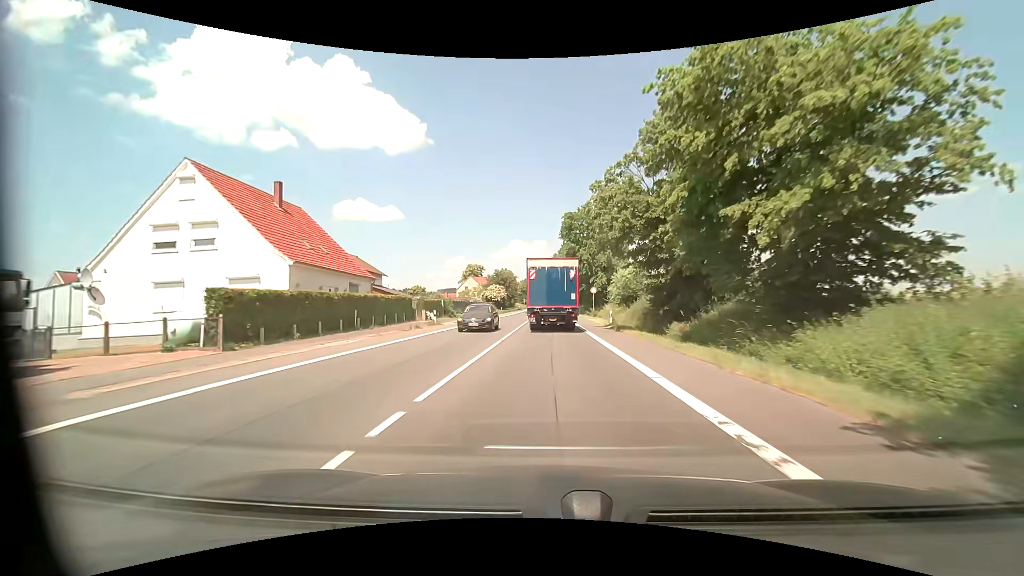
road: primary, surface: asphalt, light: Day
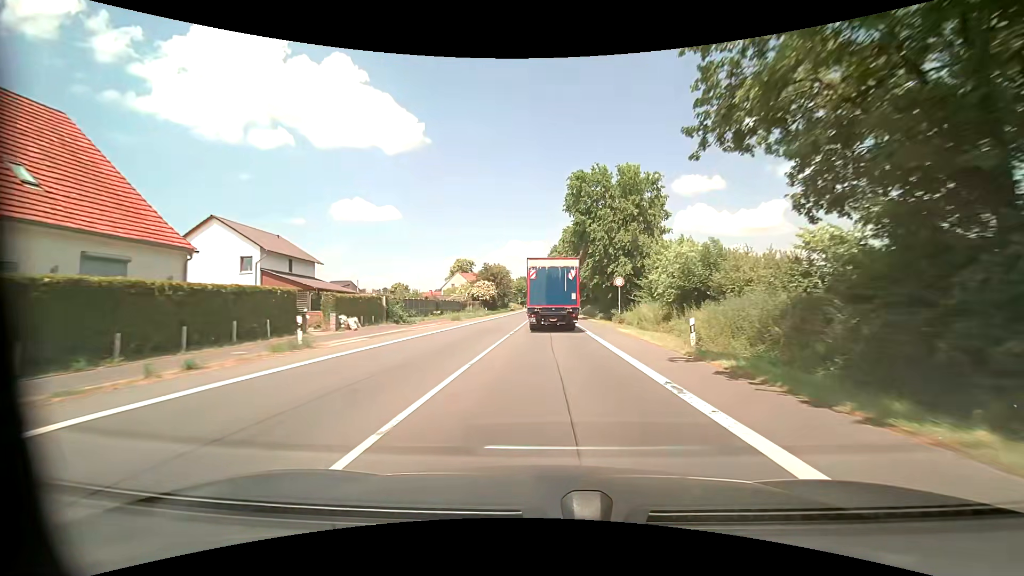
(0.0, +19.7) m; 0°
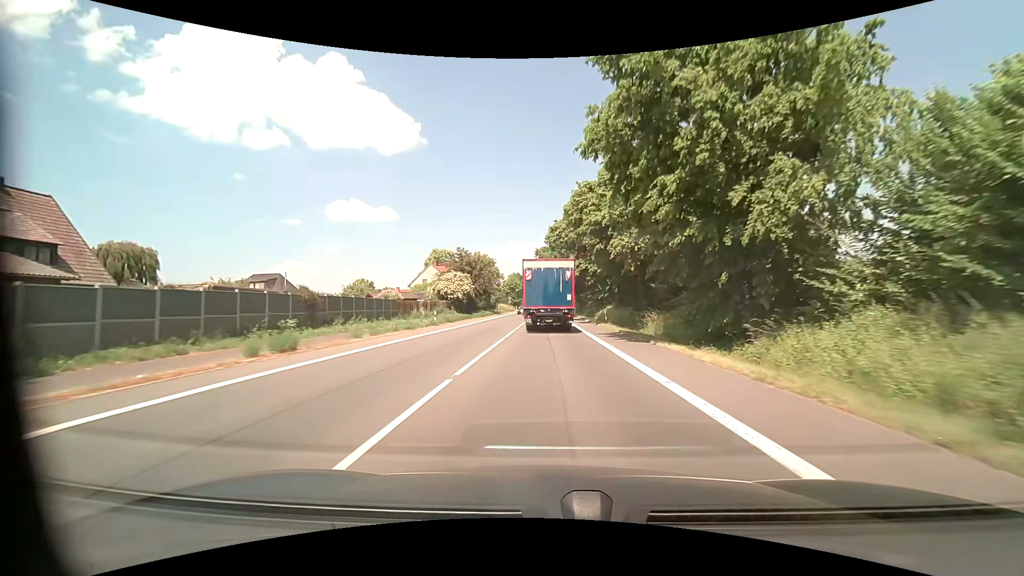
(+0.1, +29.4) m; 0°
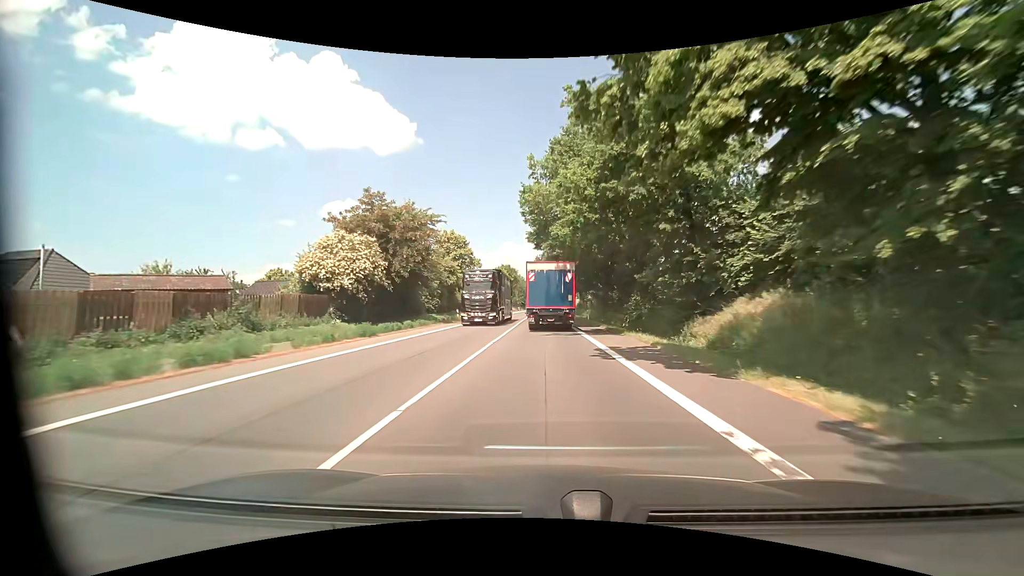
(+0.2, +38.7) m; 0°
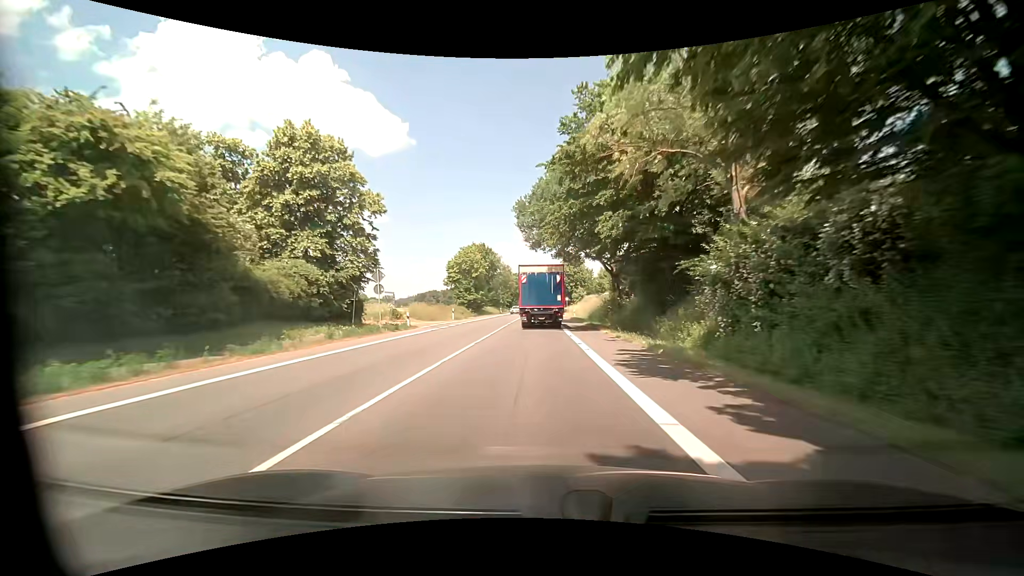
(+0.3, +48.8) m; 0°
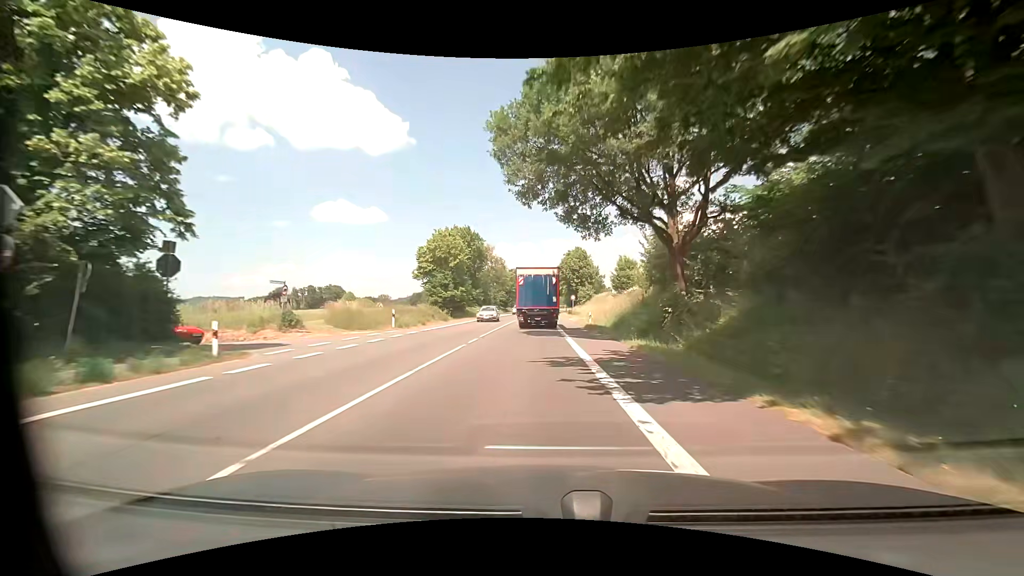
(+0.2, +19.5) m; +1°
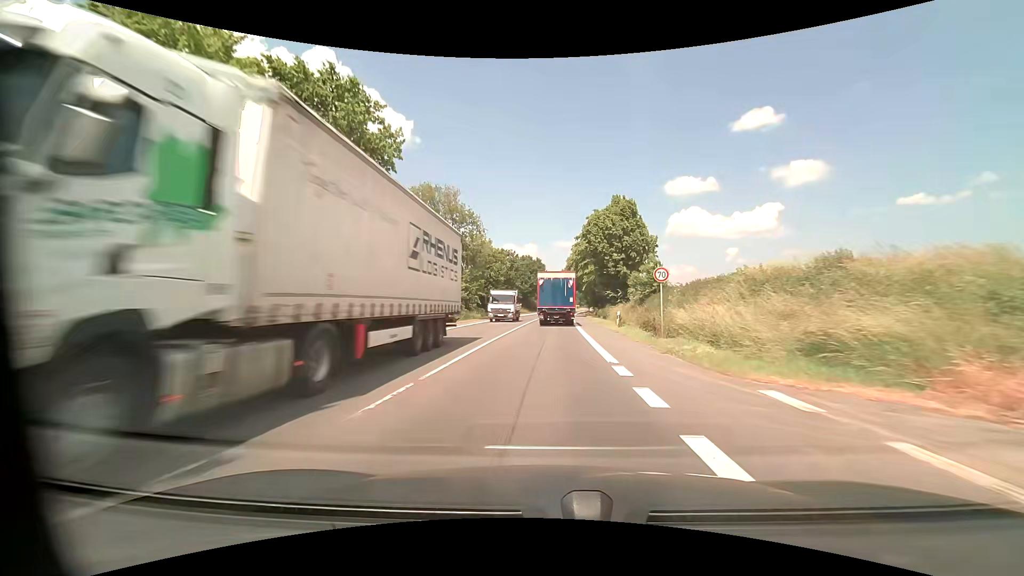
(-0.6, +48.6) m; -1°
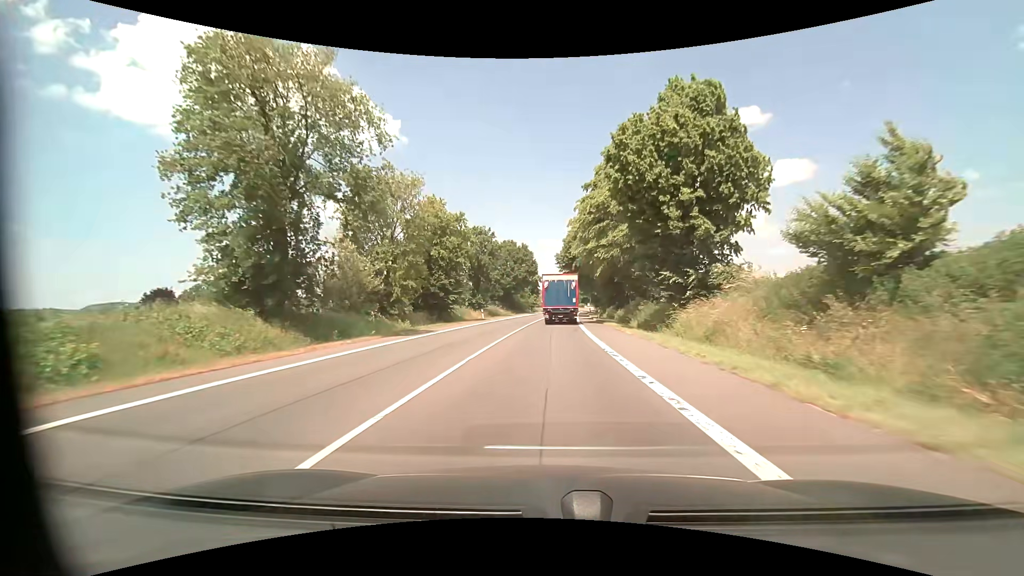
(+0.3, +29.3) m; +1°
(0, +10) (0, +20) (0, +30) (0, +40) (+1, +50) (+1, +60) (+2, +70) (+3, +80) (+3, +90) (+4, +100) m
